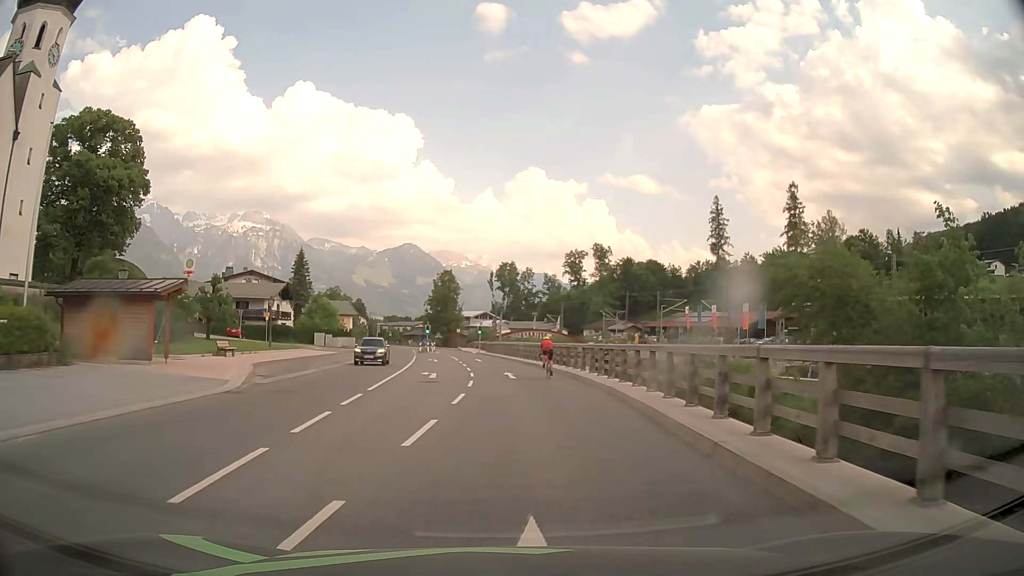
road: primary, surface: asphalt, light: Day
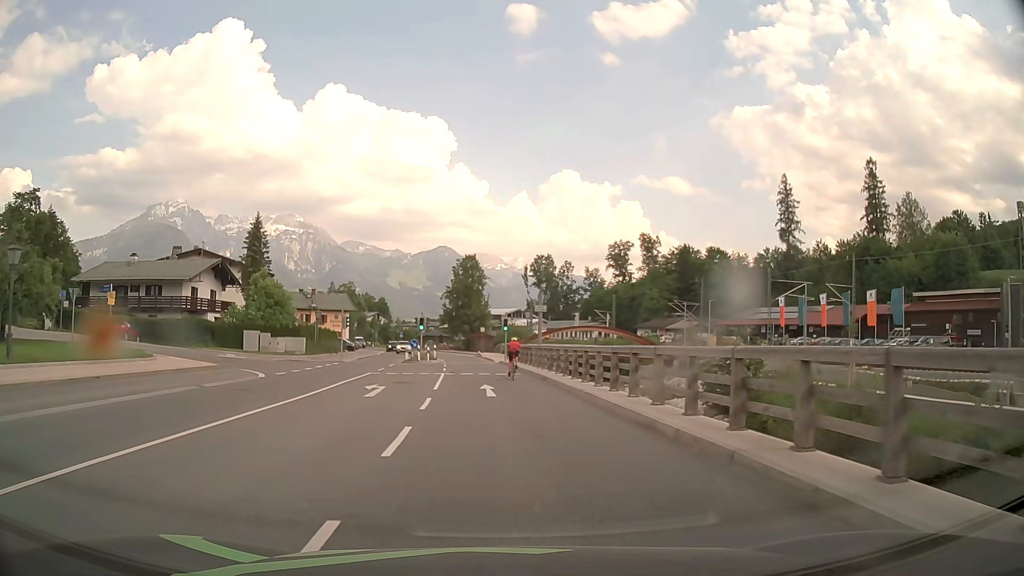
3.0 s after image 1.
(-0.2, +30.8) m; -3°
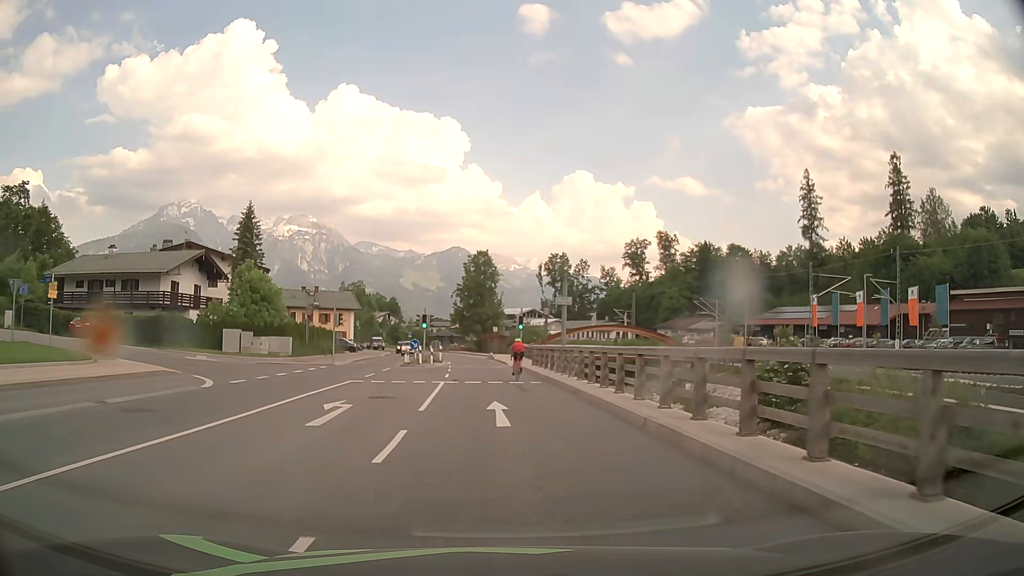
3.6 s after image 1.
(-0.1, +6.5) m; -1°
(0, +10) (0, +20) (-1, +30) (-1, +40) (-2, +50) (-3, +60) (-5, +70) (-6, +80) (-8, +89) (-11, +99) m
